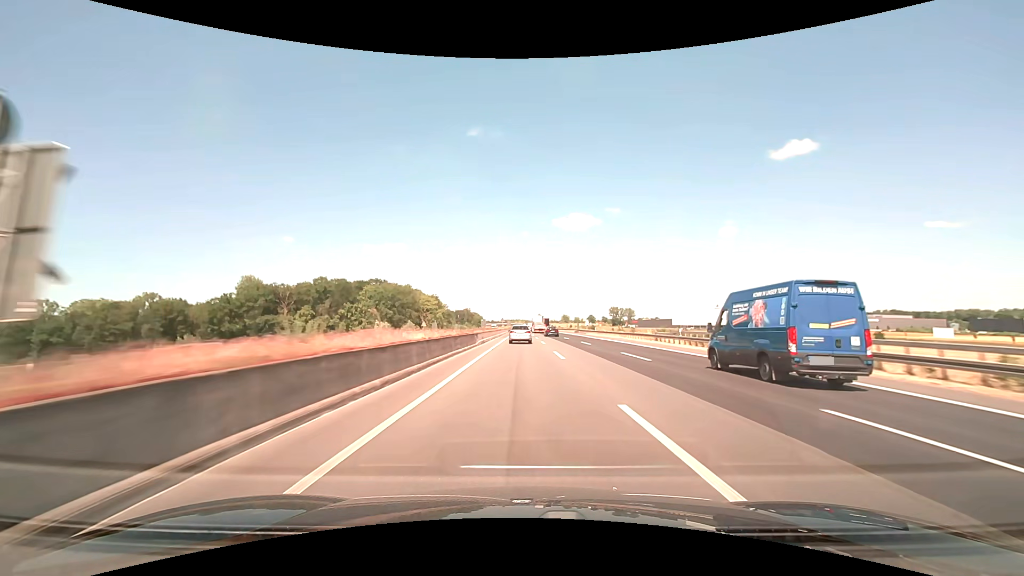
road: motorway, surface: asphalt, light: Day
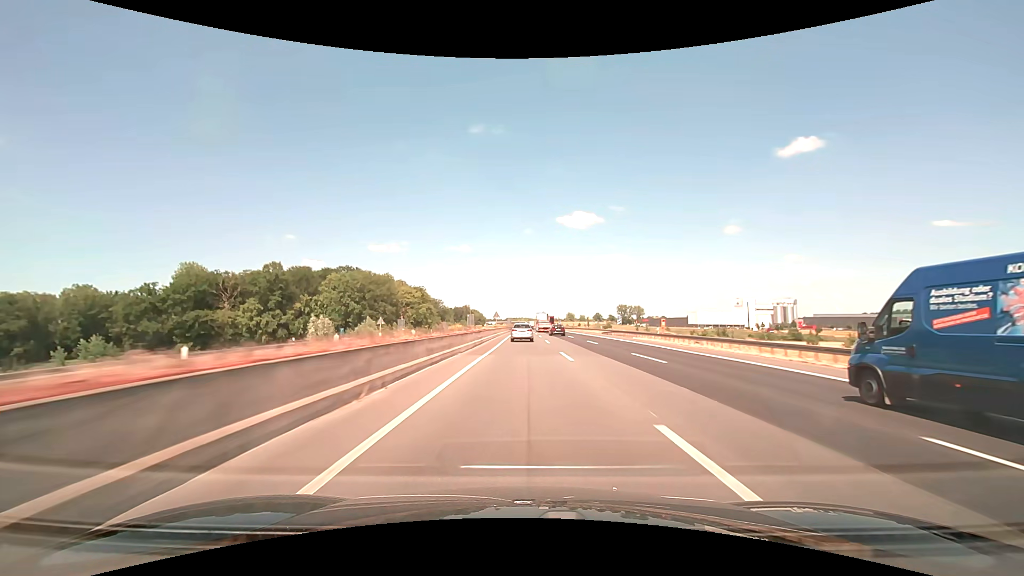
(-0.3, +38.5) m; -1°
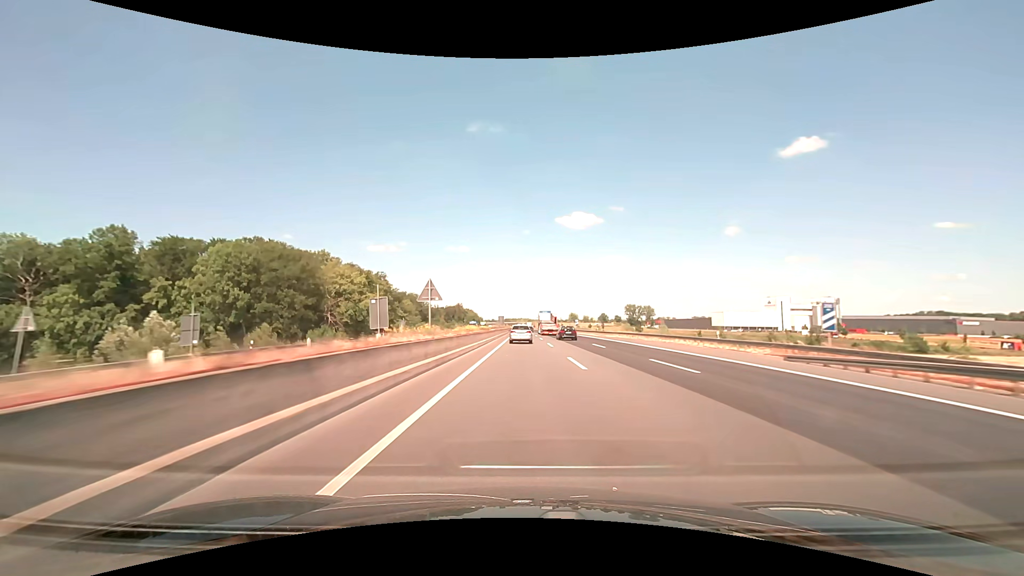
(0.0, +58.1) m; 0°
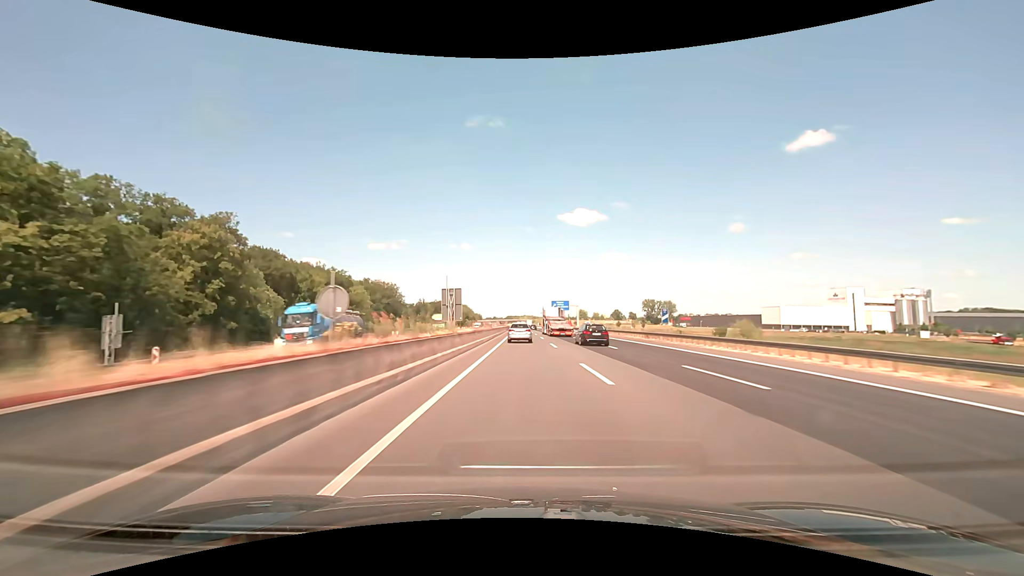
(-0.2, +77.9) m; 0°
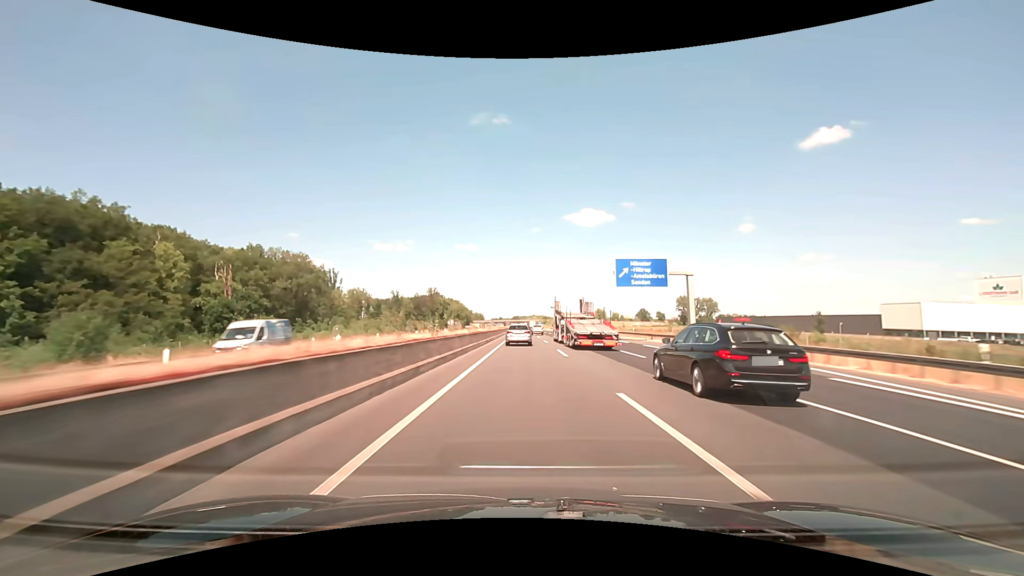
(-0.7, +98.7) m; -1°
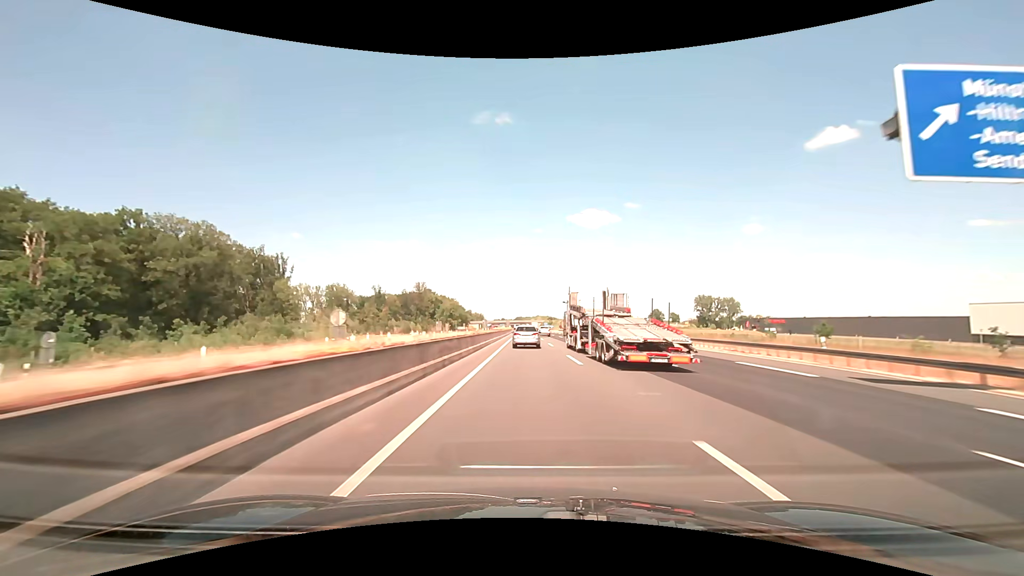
(-0.2, +40.7) m; 0°
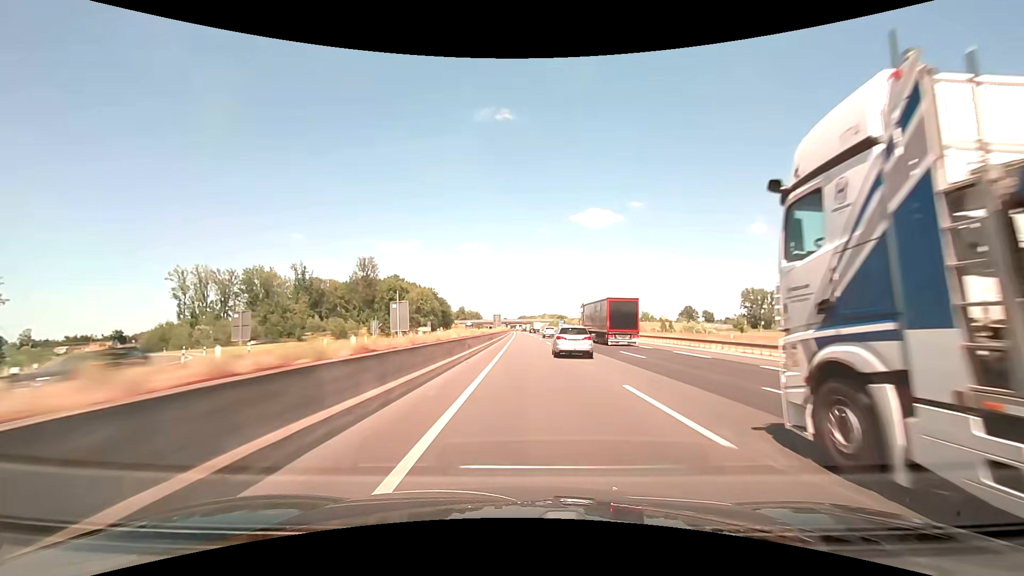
(-0.3, +86.0) m; 0°
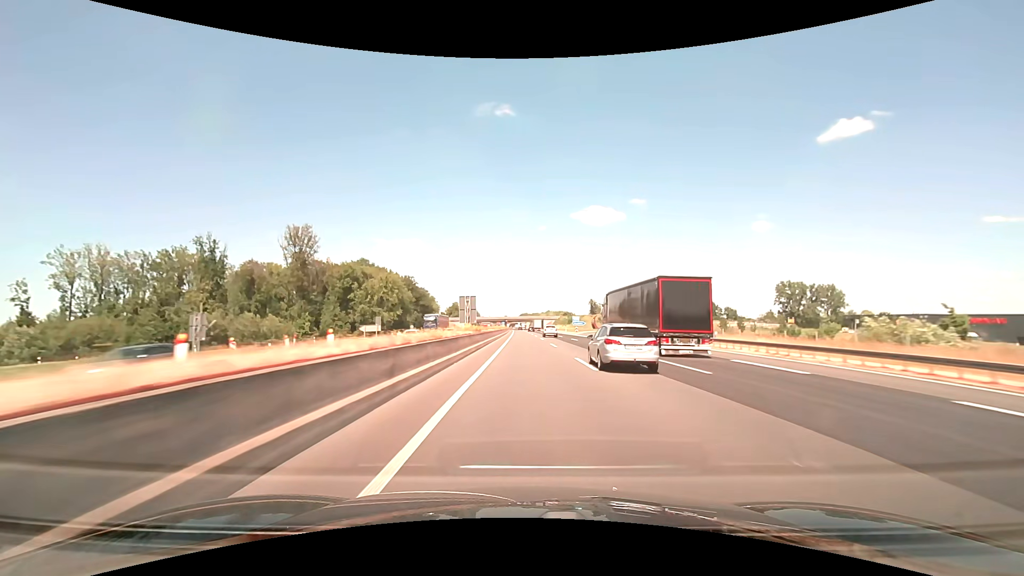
(-0.1, +45.4) m; 0°
(0, +10) (0, +20) (0, +30) (0, +40) (0, +50) (0, +60) (0, +70) (0, +80) (0, +90) (-1, +100) m
